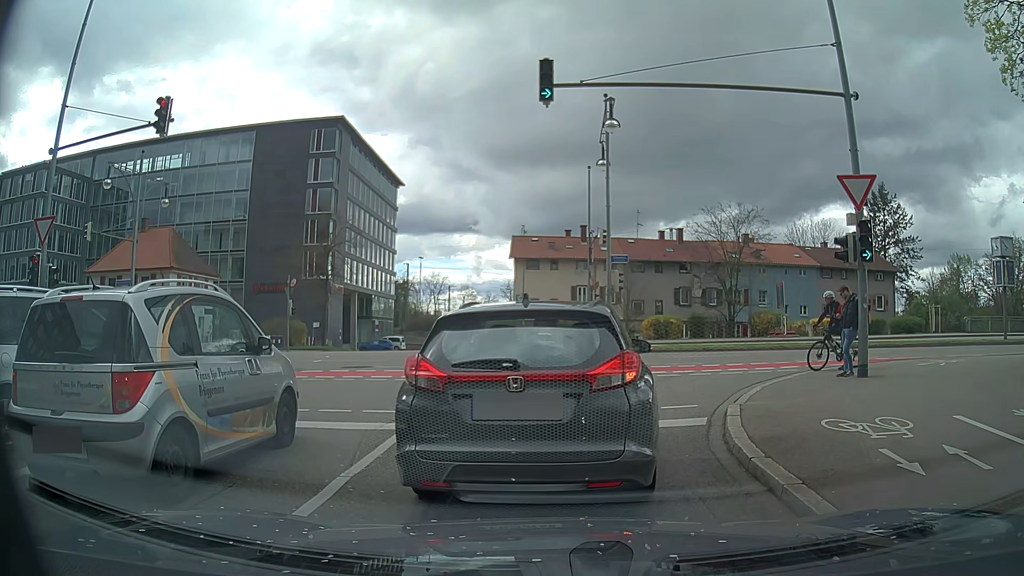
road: trunk_link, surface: asphalt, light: Day
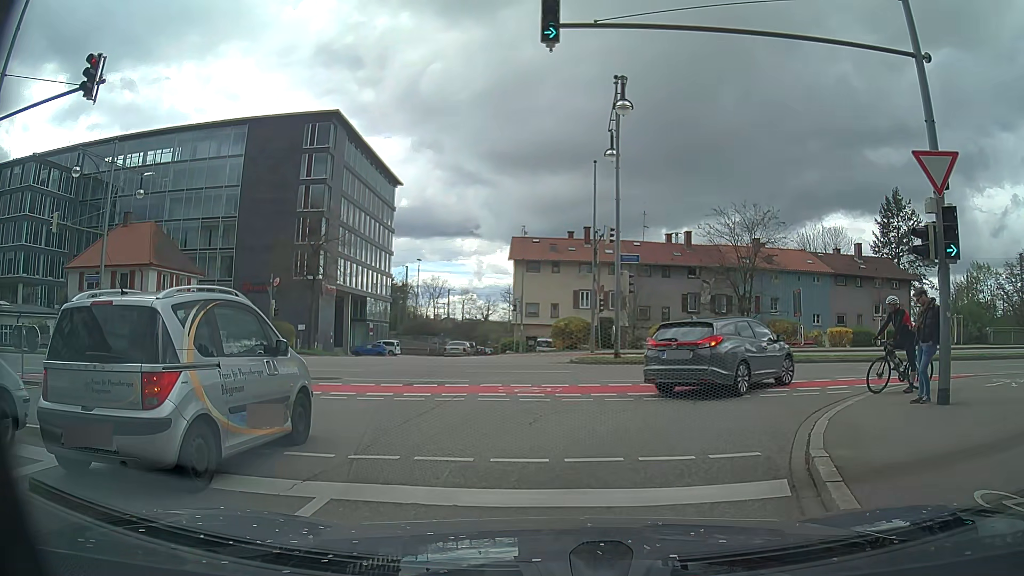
(+0.1, +3.2) m; +1°
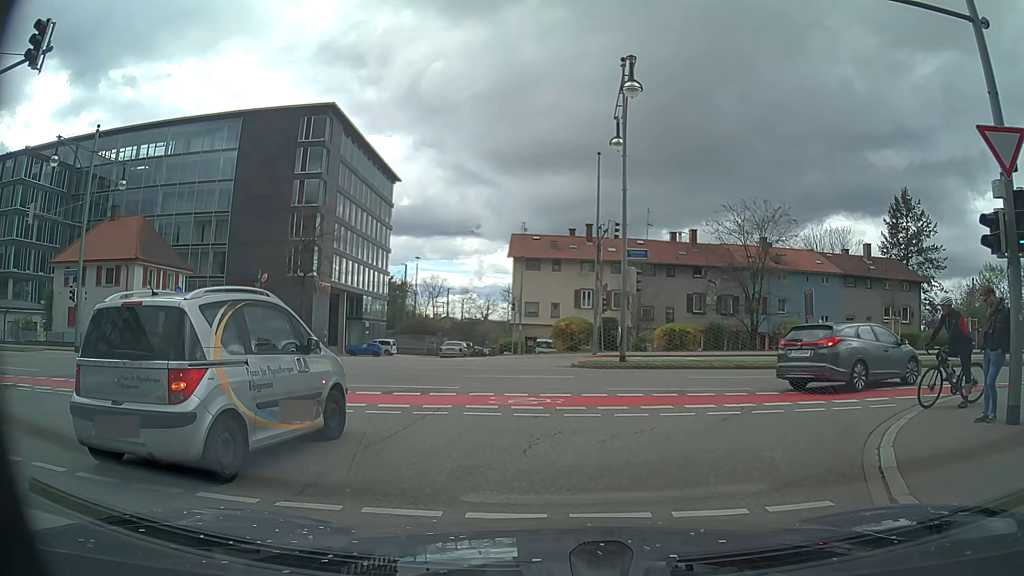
(0.0, +1.9) m; 0°
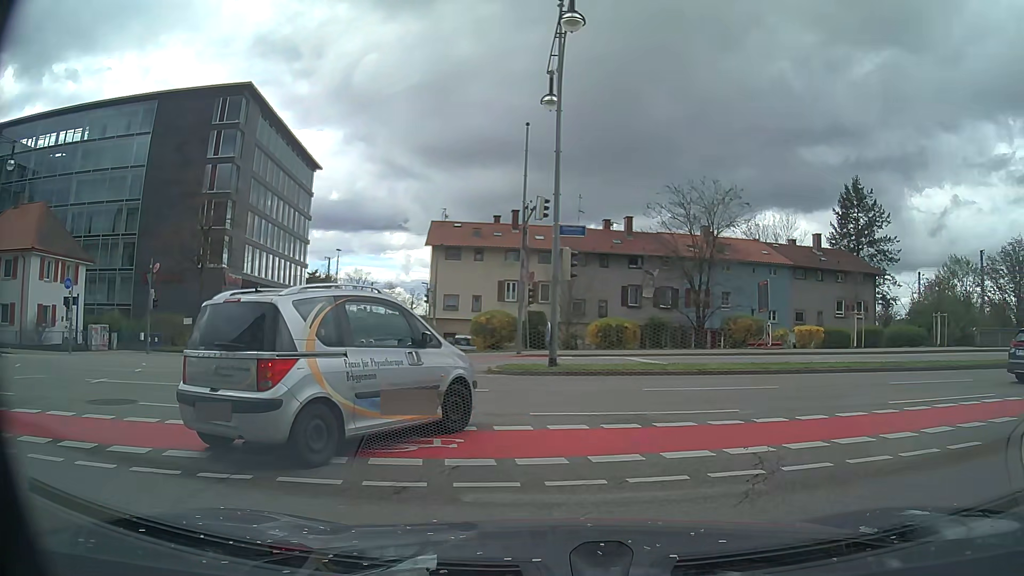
(+0.3, +4.5) m; +6°
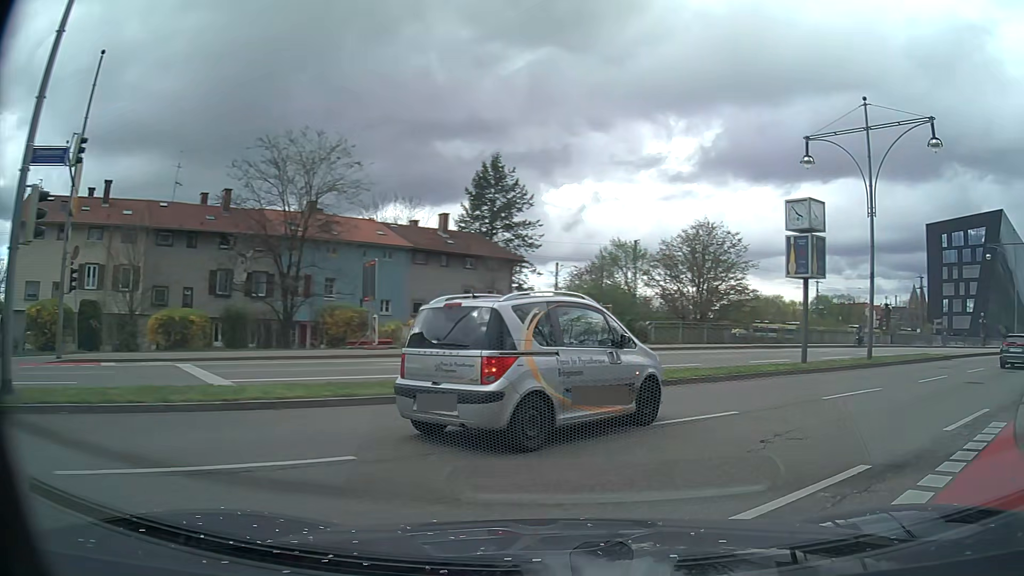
(+2.3, +7.7) m; +34°
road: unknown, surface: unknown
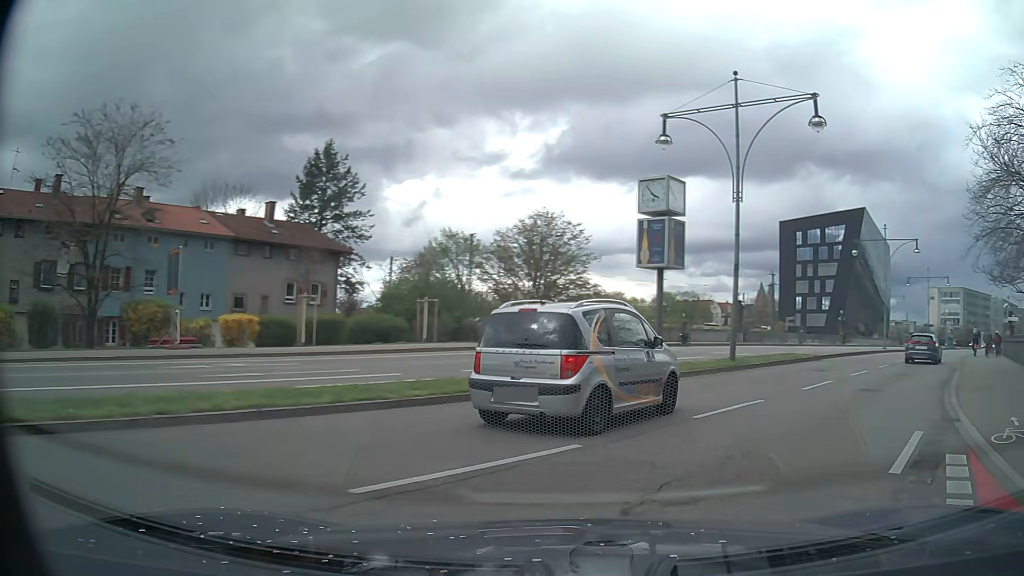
(+0.4, +3.1) m; +14°
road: primary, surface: asphalt
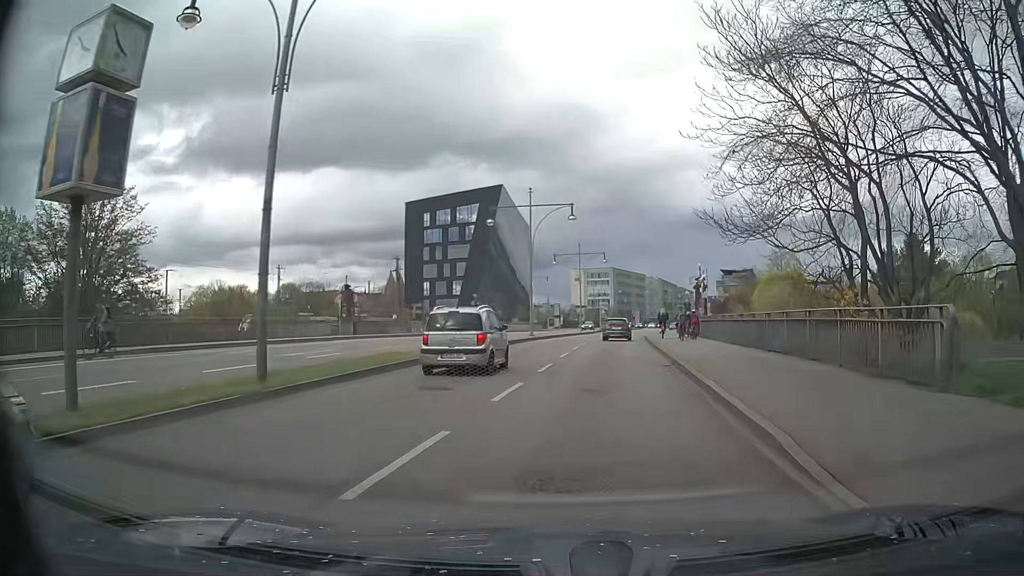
(+3.8, +10.1) m; +32°
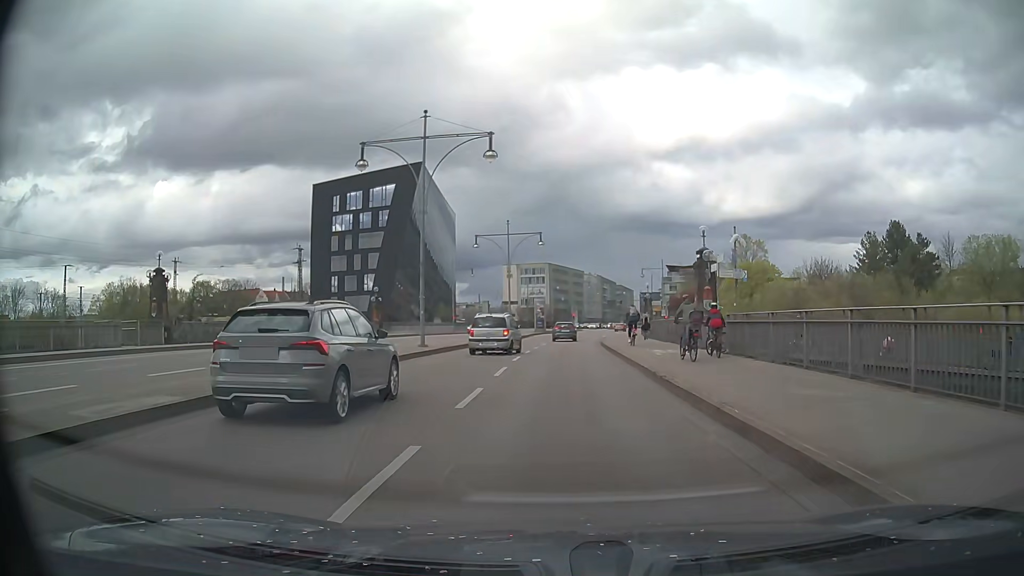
(+1.1, +19.0) m; +5°
